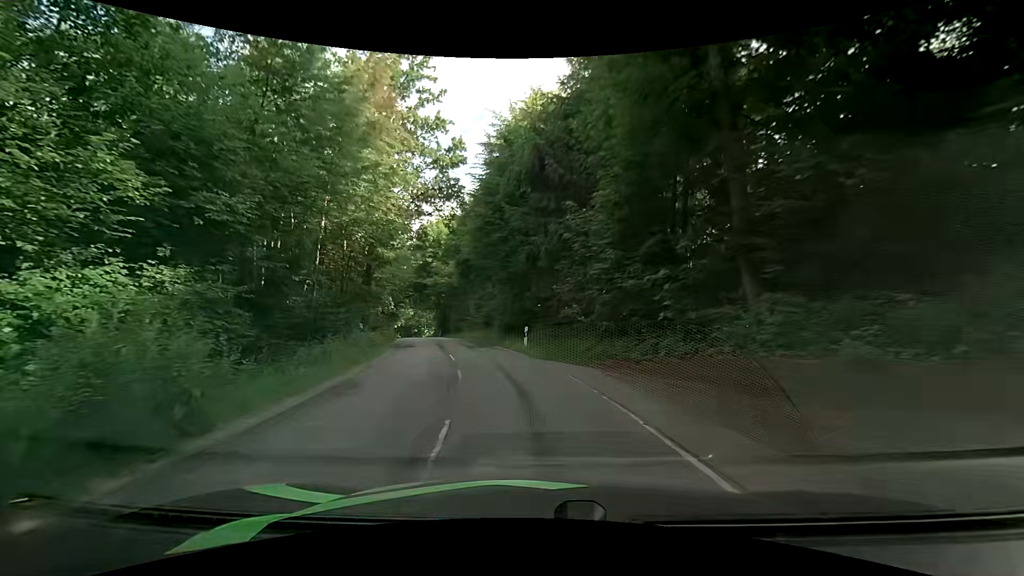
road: tertiary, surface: asphalt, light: Day
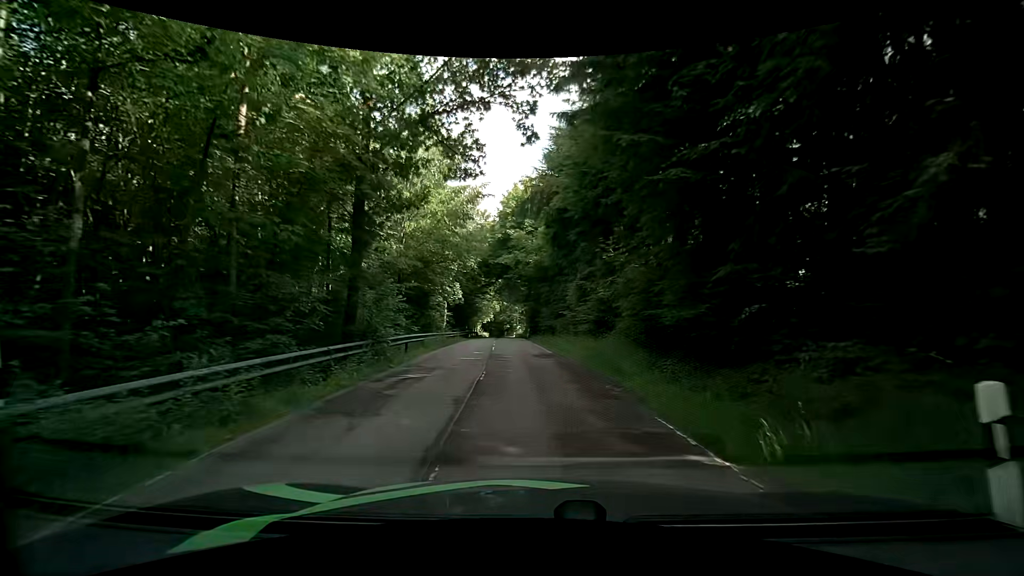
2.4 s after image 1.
(-2.4, +18.6) m; -12°
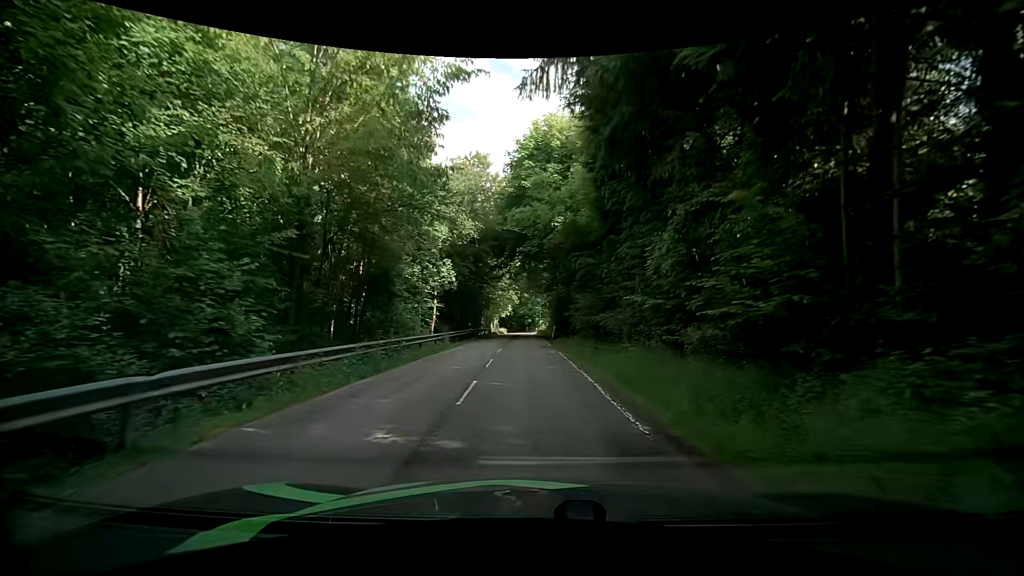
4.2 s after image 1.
(-0.4, +14.9) m; -3°
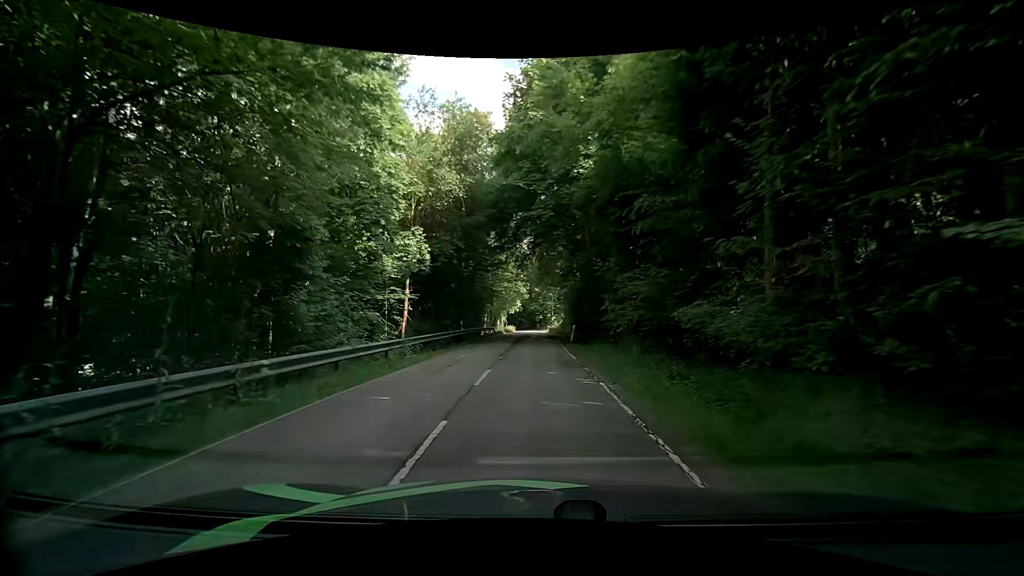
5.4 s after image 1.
(0.0, +10.1) m; -2°
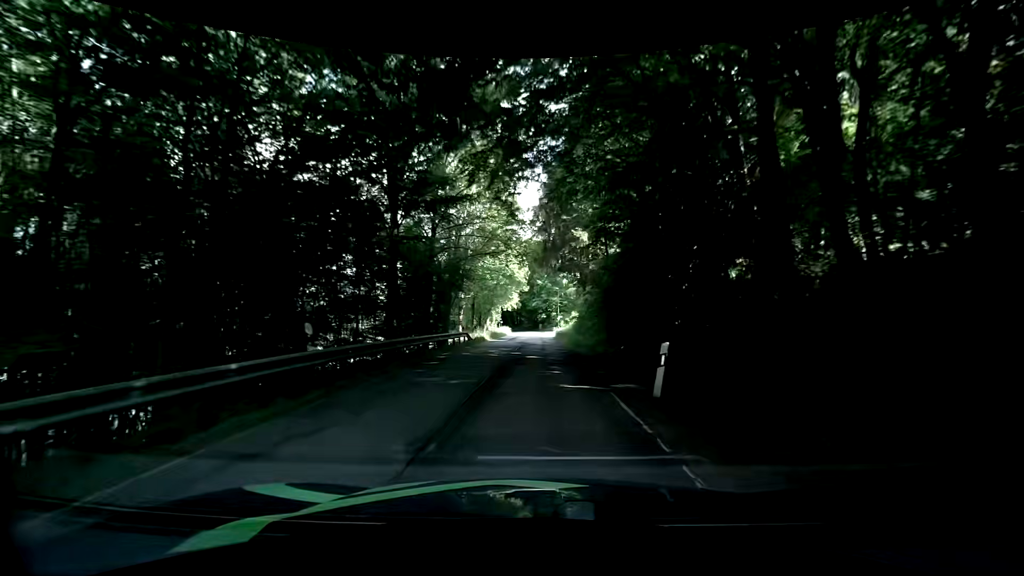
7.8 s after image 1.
(0.0, +21.4) m; +1°
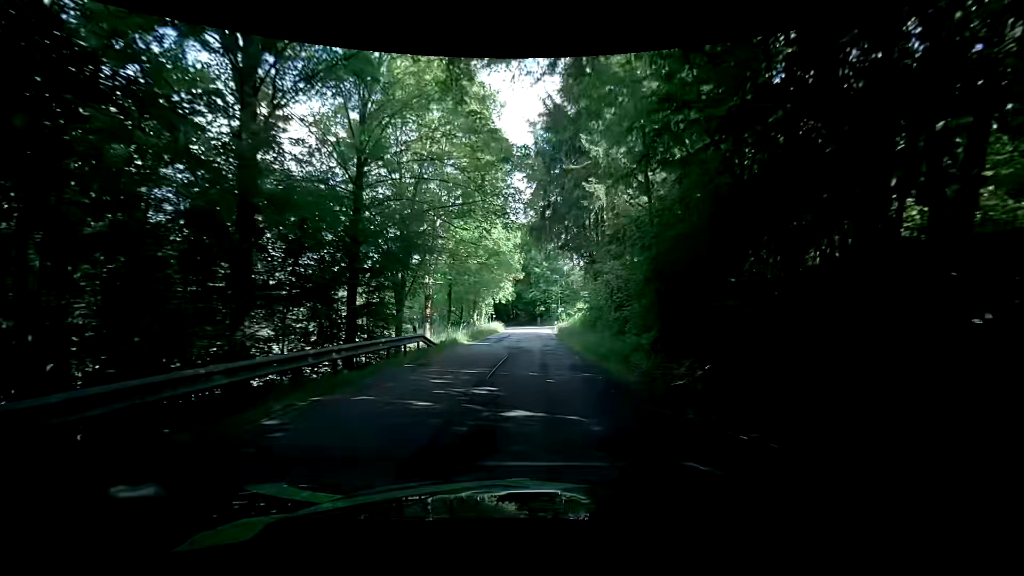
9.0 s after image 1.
(+0.4, +11.4) m; +2°
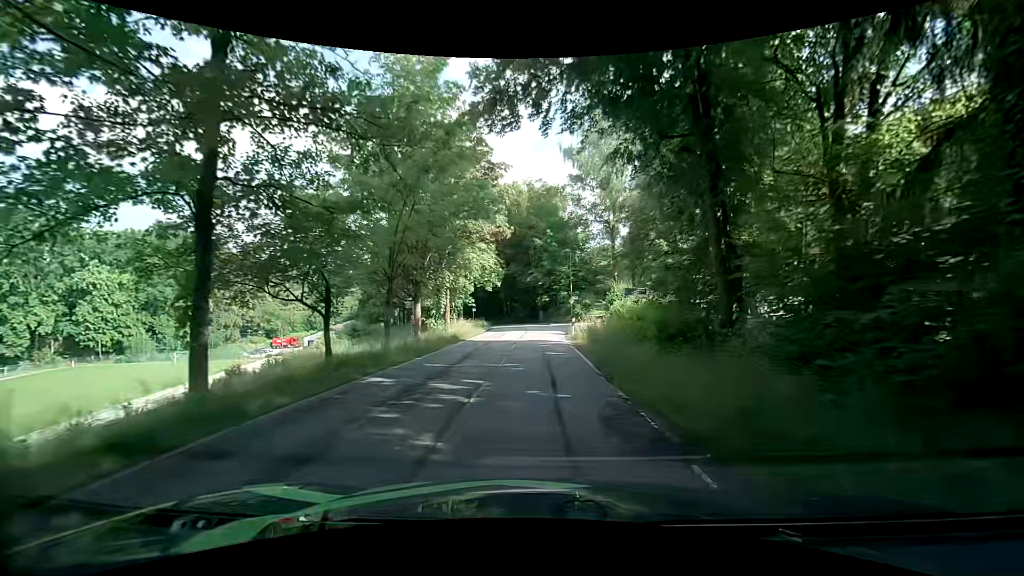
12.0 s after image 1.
(-0.7, +25.9) m; -3°
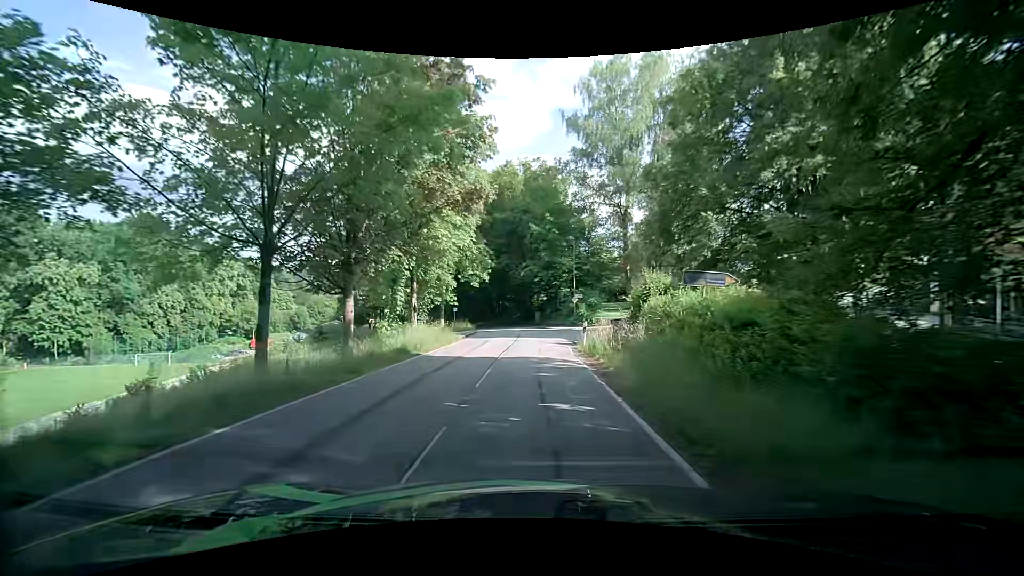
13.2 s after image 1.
(+0.1, +9.6) m; -1°
(0, +10) (+1, +20) (+1, +30) (+1, +40) (-1, +50) (-4, +59) (-7, +69) (-12, +78) (-16, +87) (-21, +96) m
